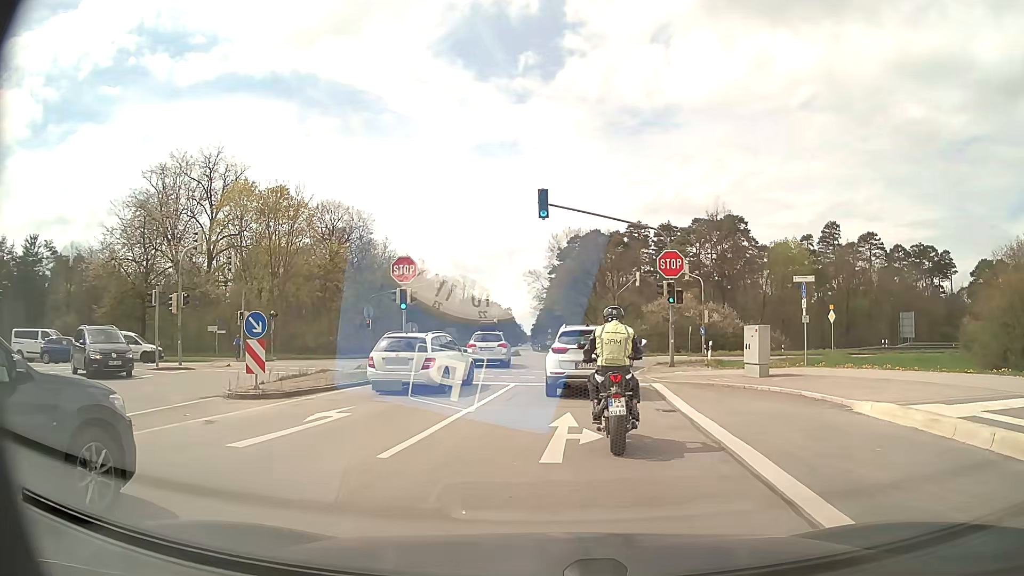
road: primary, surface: asphalt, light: Day
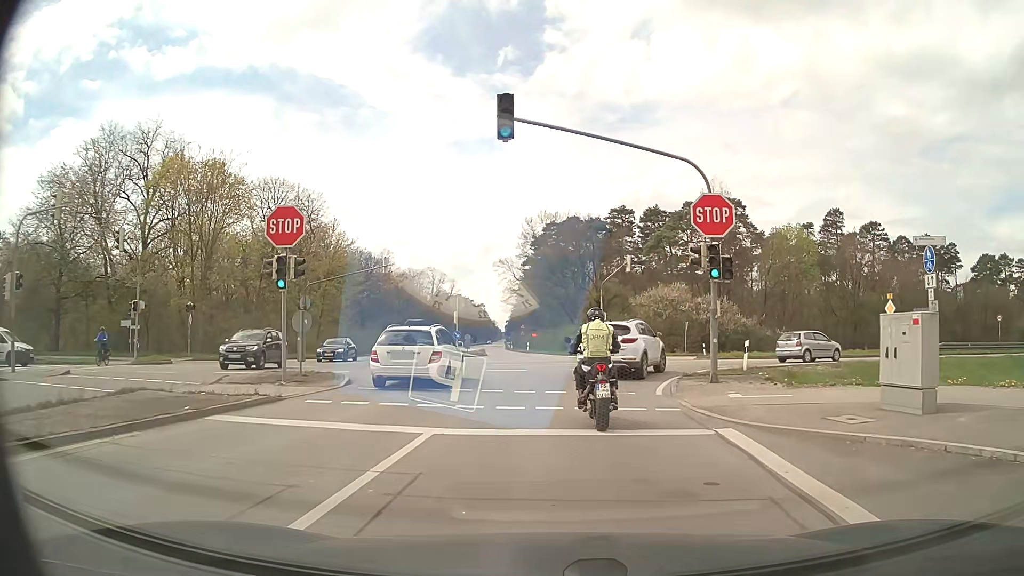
(+0.2, +10.6) m; +2°
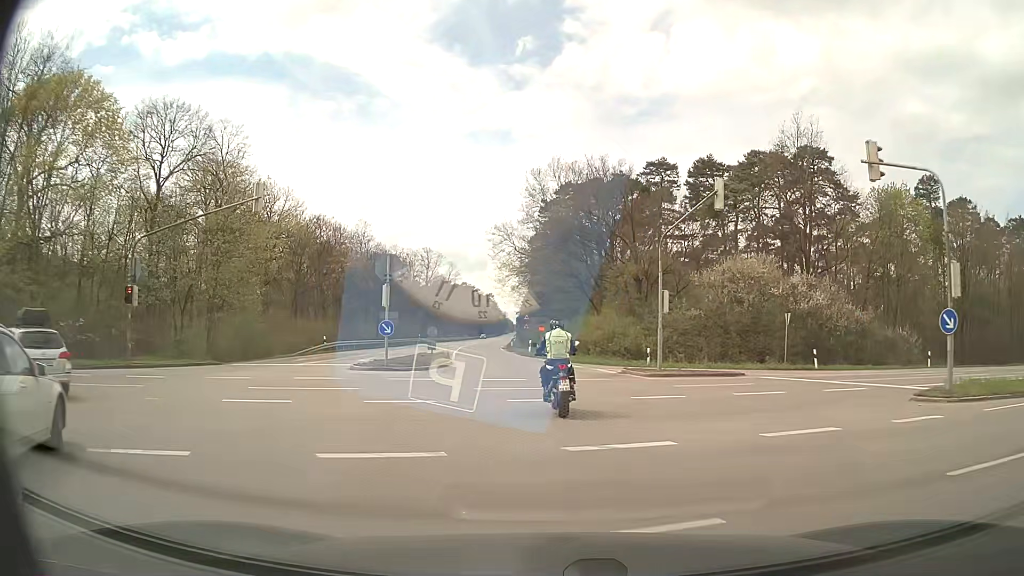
(+0.1, +24.0) m; 0°
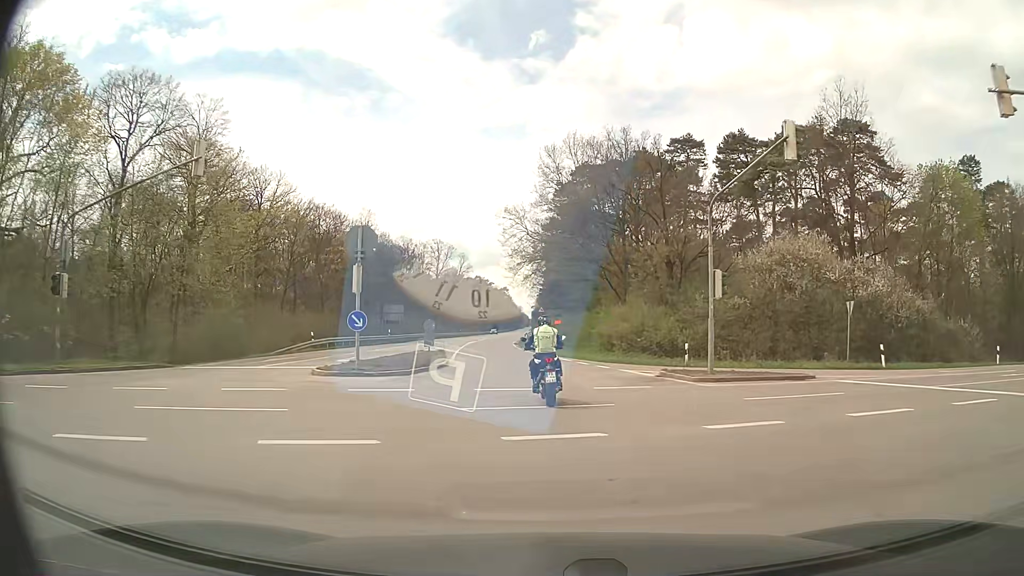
(-0.1, +6.2) m; -2°
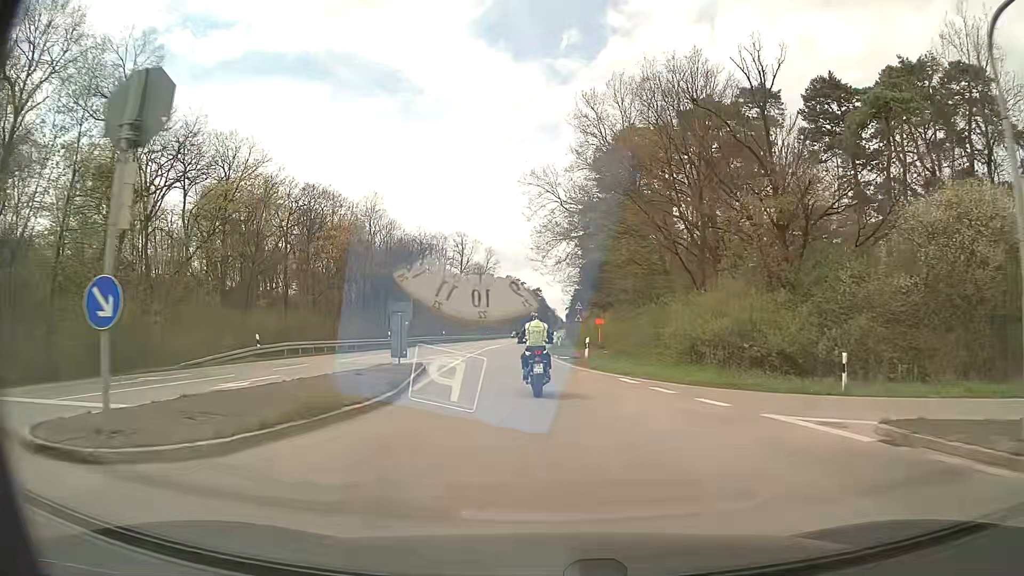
(-0.3, +13.8) m; -3°
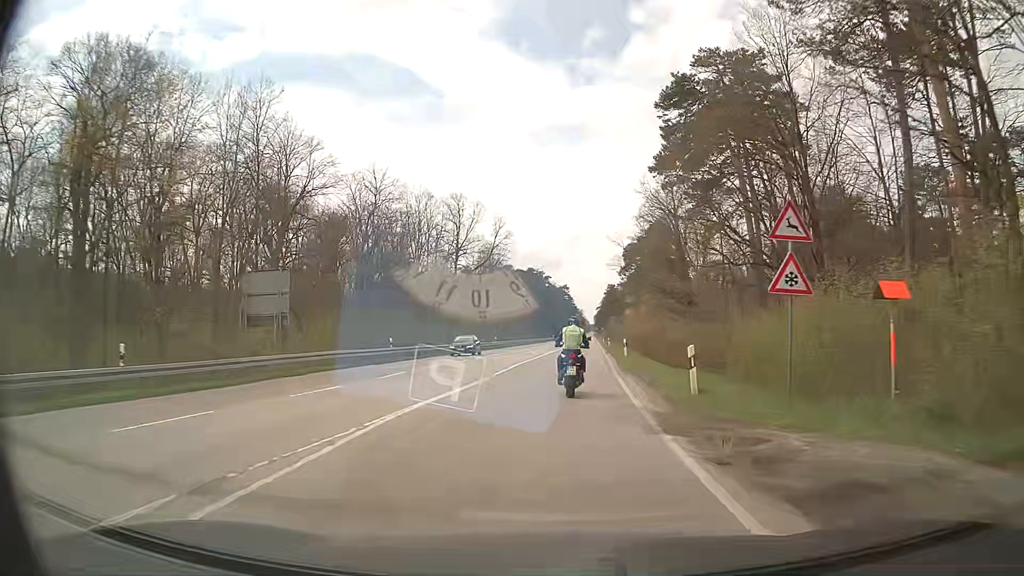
(-1.8, +39.9) m; -3°
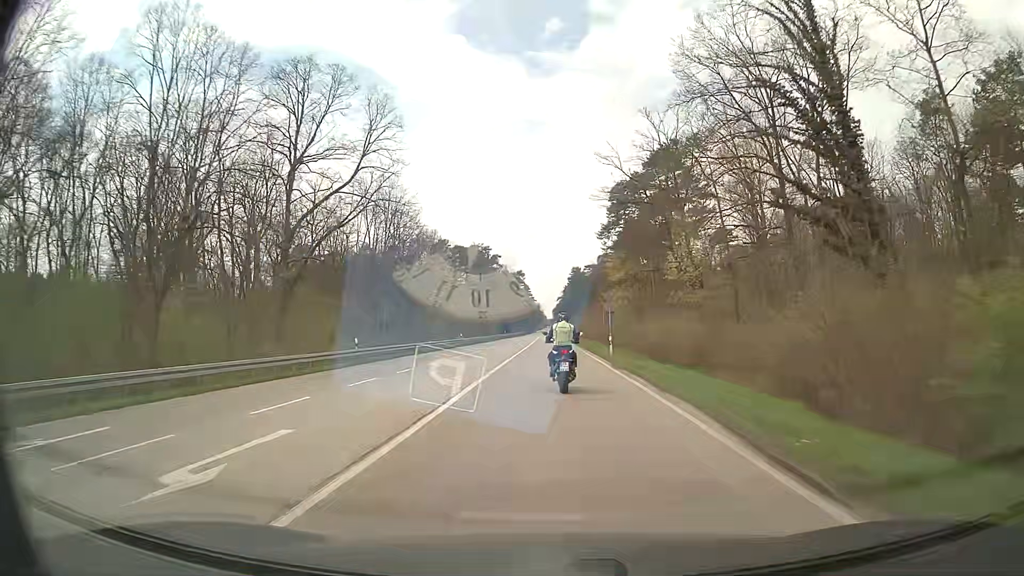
(+2.4, +45.5) m; +5°
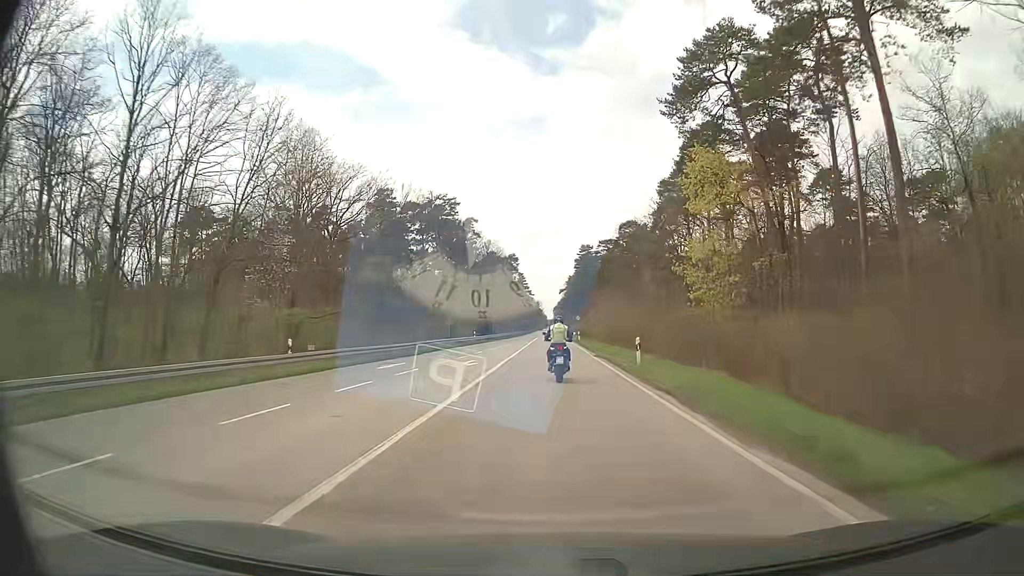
(+0.1, +50.6) m; 0°
(0, +10) (0, +20) (0, +30) (0, +40) (0, +50) (0, +60) (0, +70) (0, +80) (0, +90) (0, +100) m
